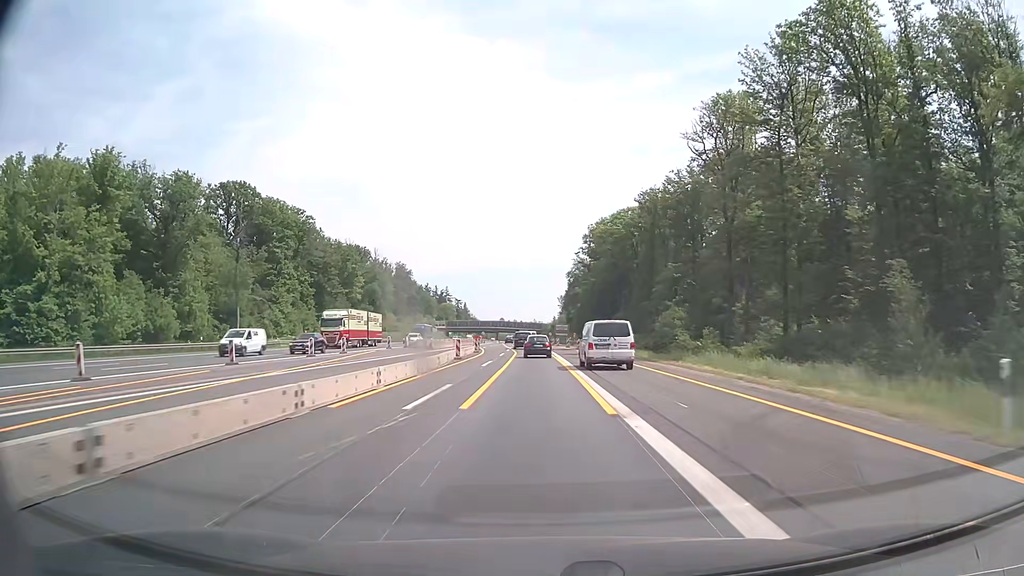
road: motorway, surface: asphalt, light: Day
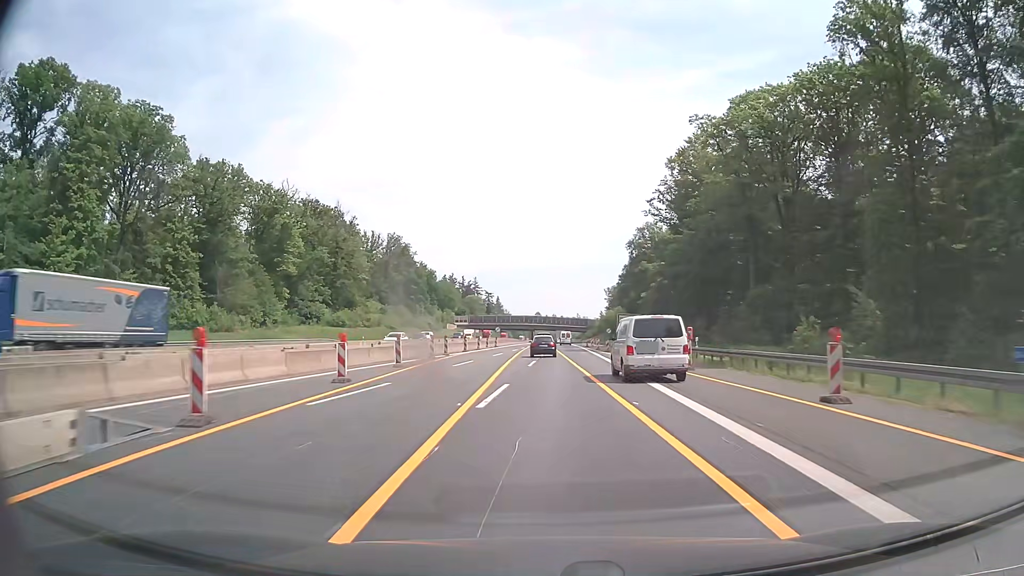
(-1.9, +70.7) m; -3°
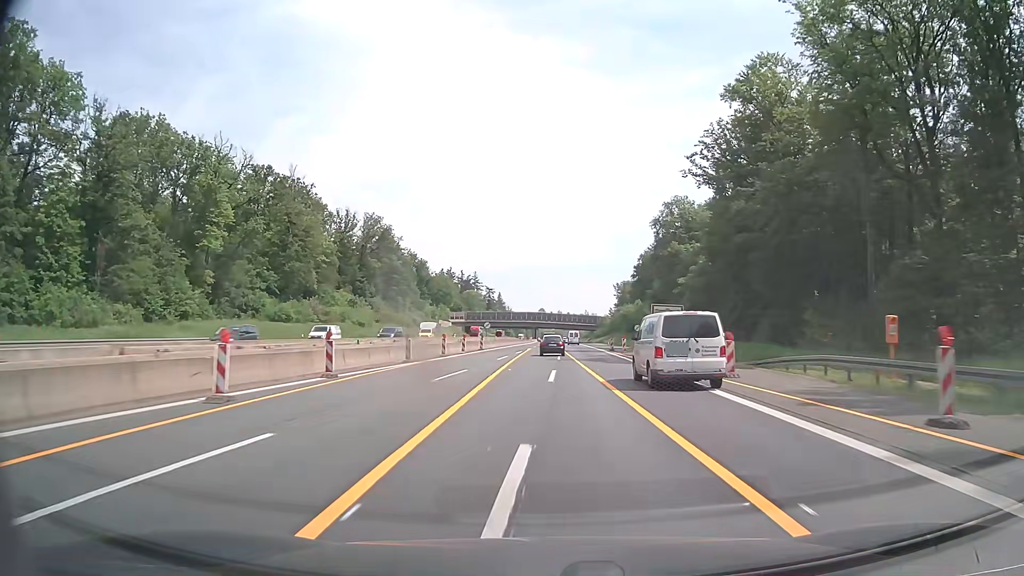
(-0.2, +28.6) m; -1°
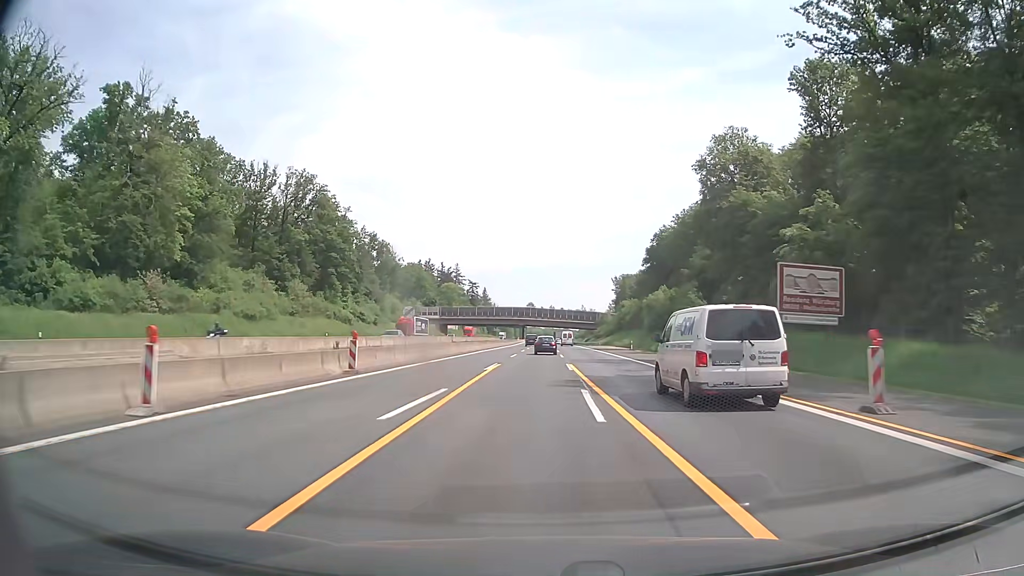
(+0.3, +43.1) m; +1°
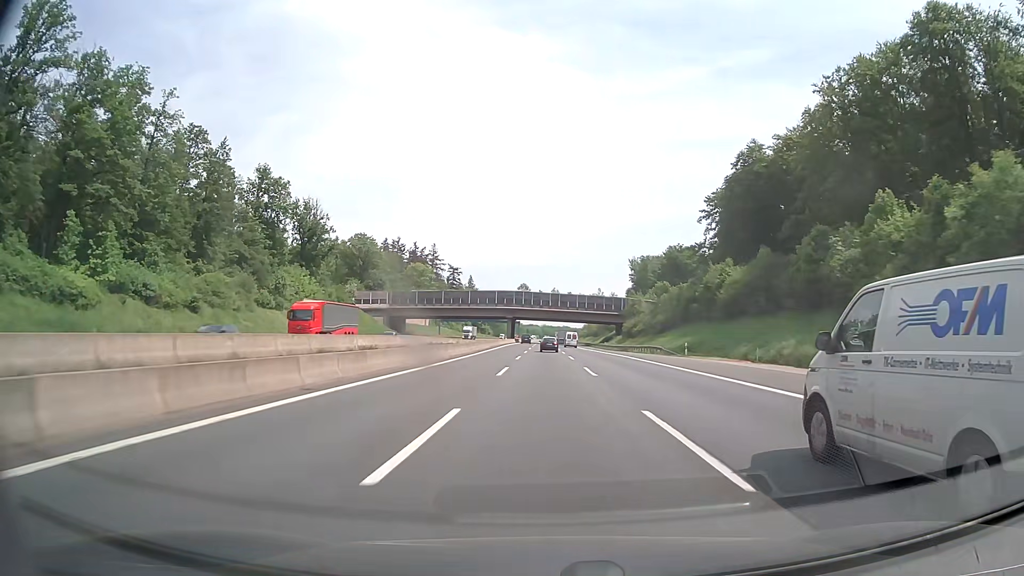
(-0.4, +74.9) m; 0°
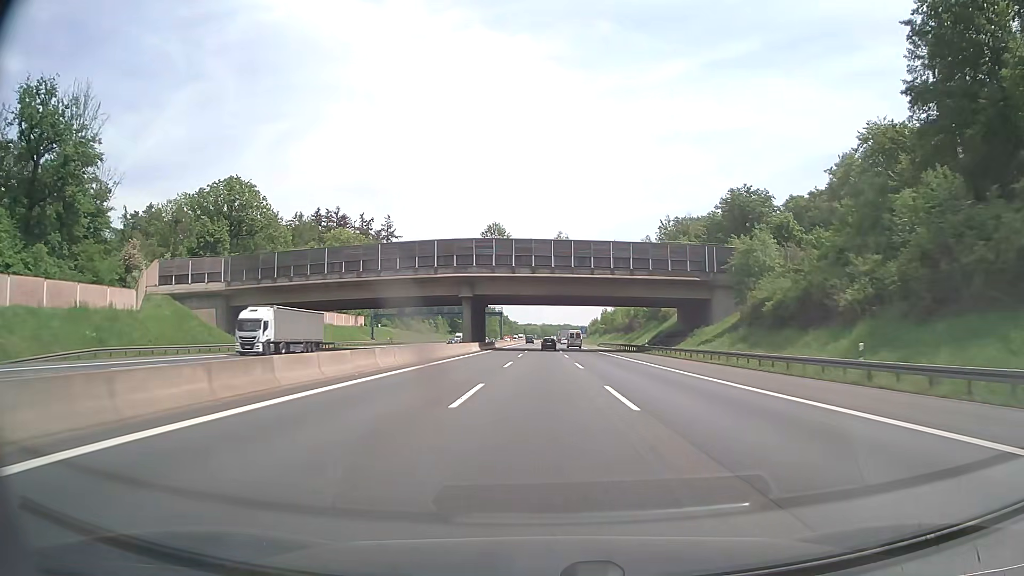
(+0.5, +82.6) m; 0°
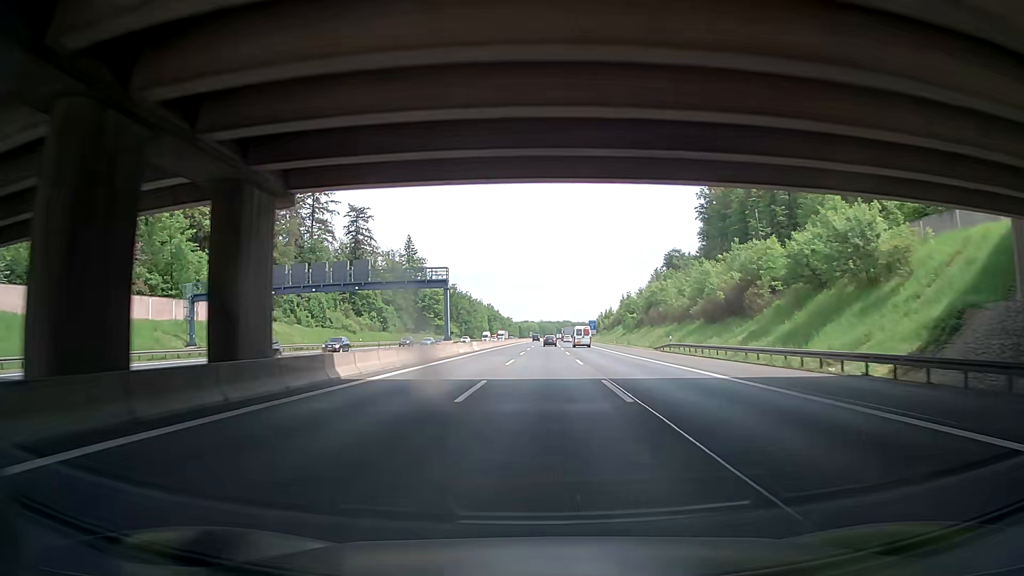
(-0.1, +70.1) m; 0°
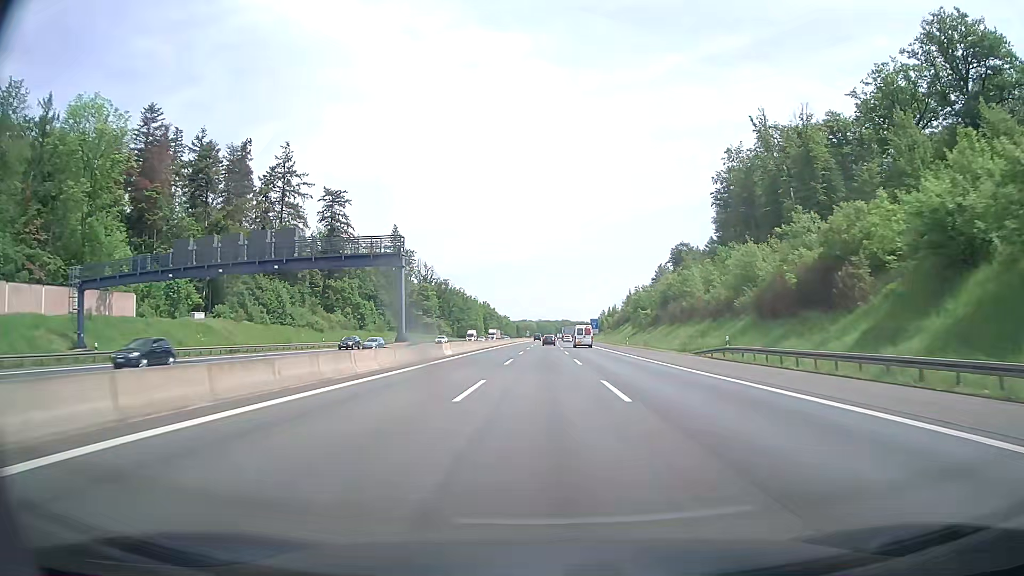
(0.0, +17.9) m; 0°
(0, +10) (0, +20) (0, +30) (0, +40) (0, +50) (0, +60) (0, +70) (0, +80) (0, +90) (0, +100) m
